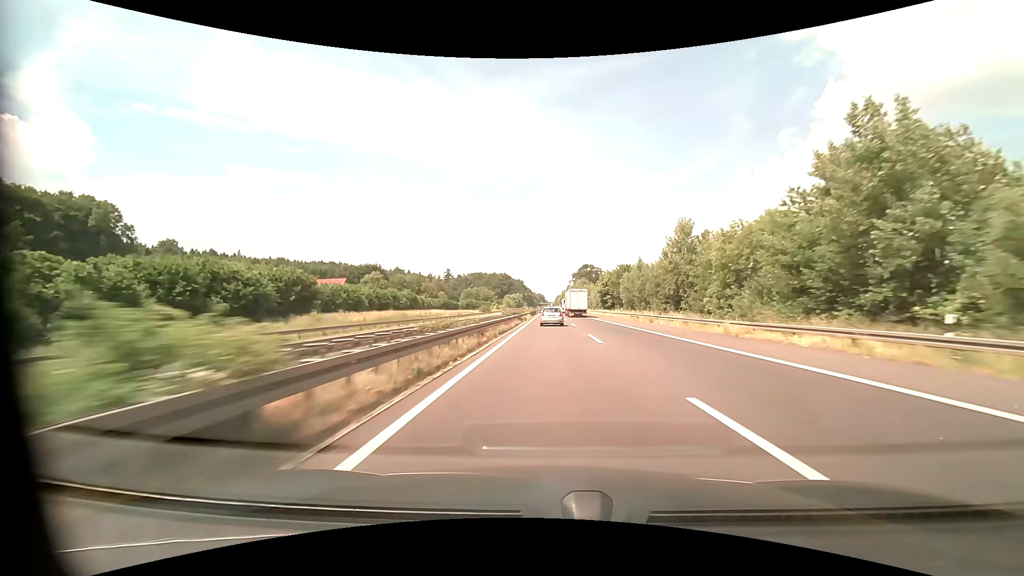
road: motorway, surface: asphalt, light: Day
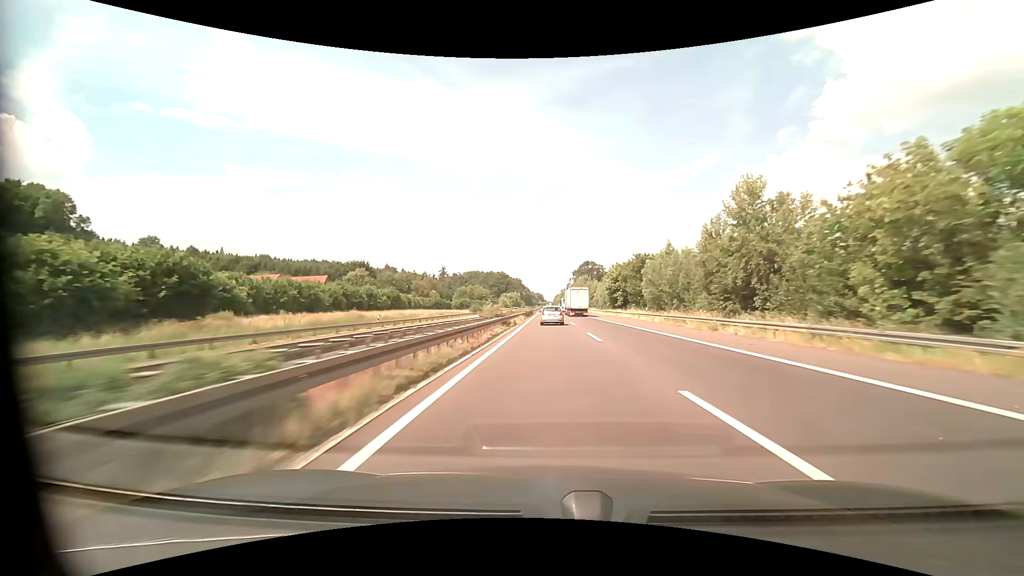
(0.0, +17.7) m; 0°
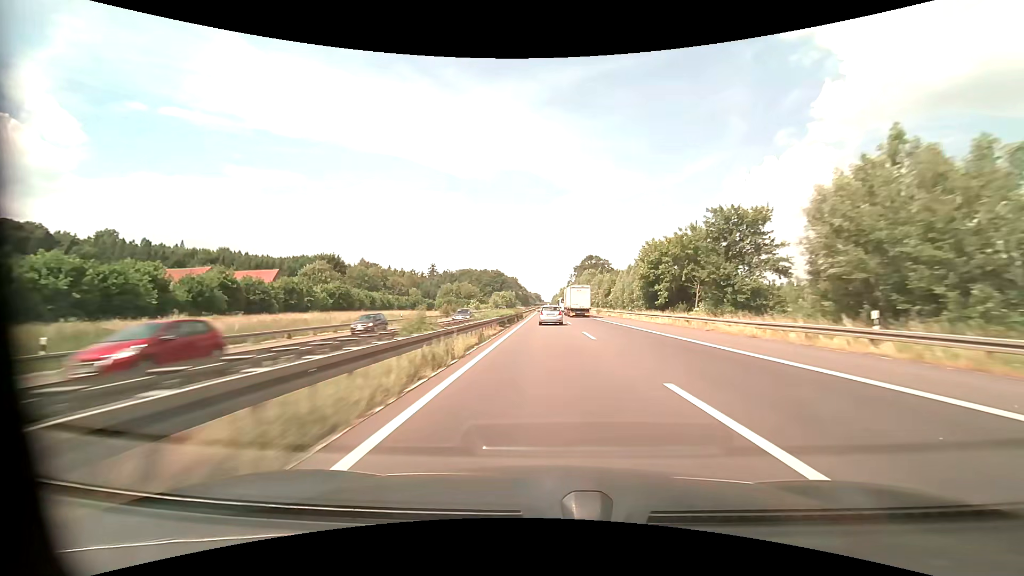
(+0.1, +35.8) m; 0°
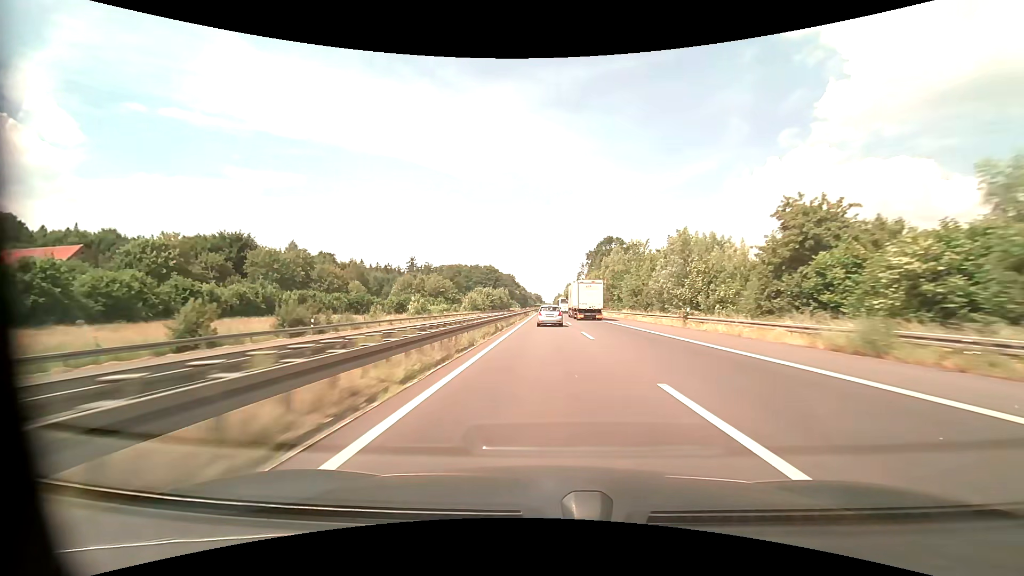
(-0.1, +72.8) m; 0°
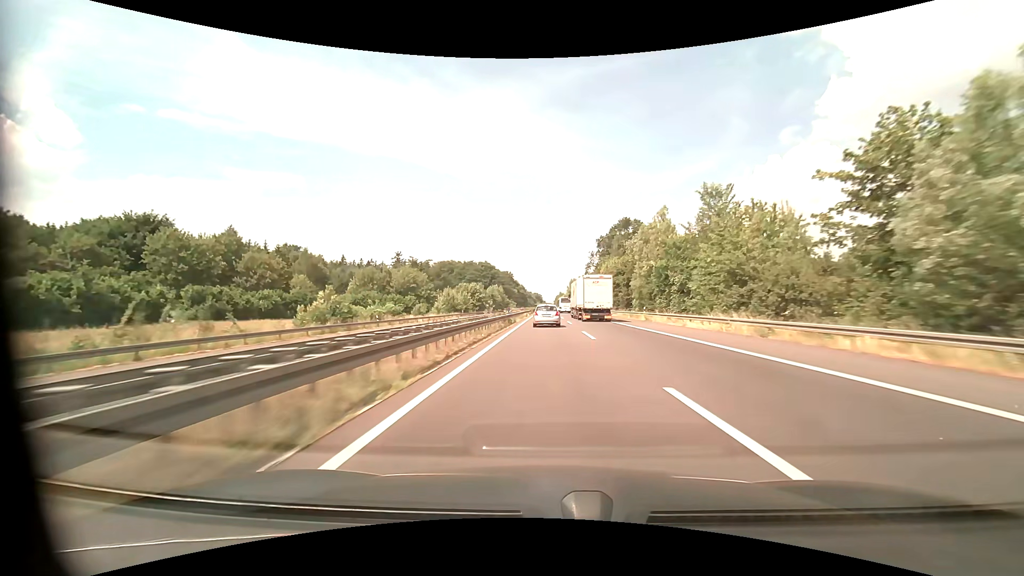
(0.0, +36.8) m; 0°
(0, +10) (0, +20) (0, +30) (0, +40) (0, +50) (0, +60) (0, +70) (0, +80) (0, +90) (0, +100) m
